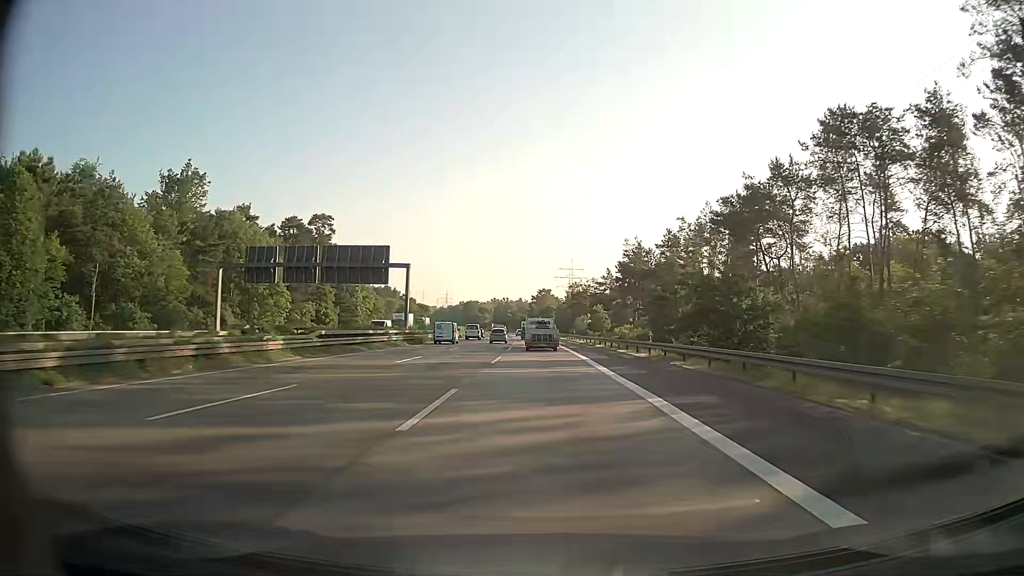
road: motorway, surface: asphalt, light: Day
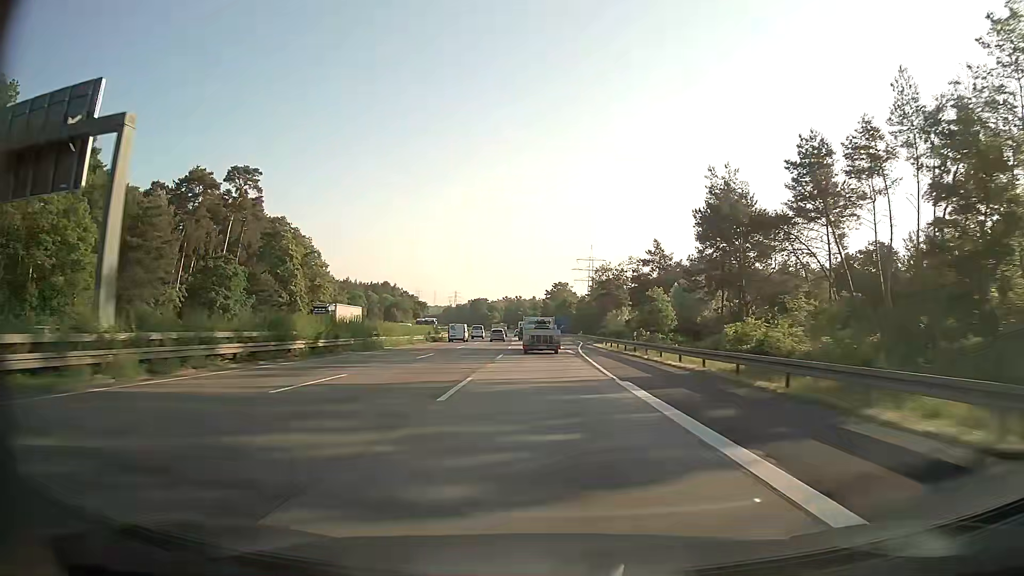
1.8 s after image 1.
(-0.2, +48.3) m; -1°
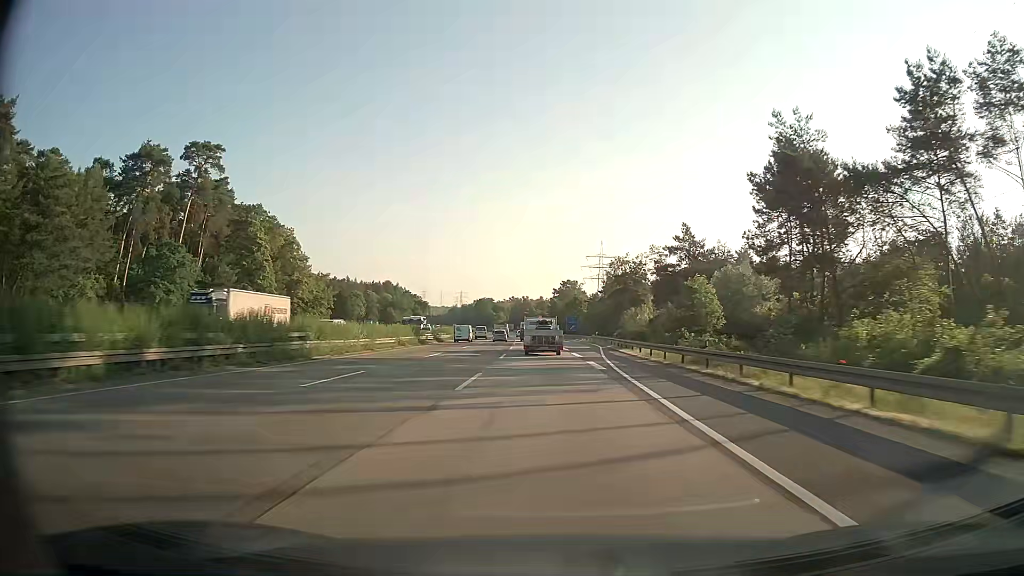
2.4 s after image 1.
(-0.1, +16.2) m; -1°
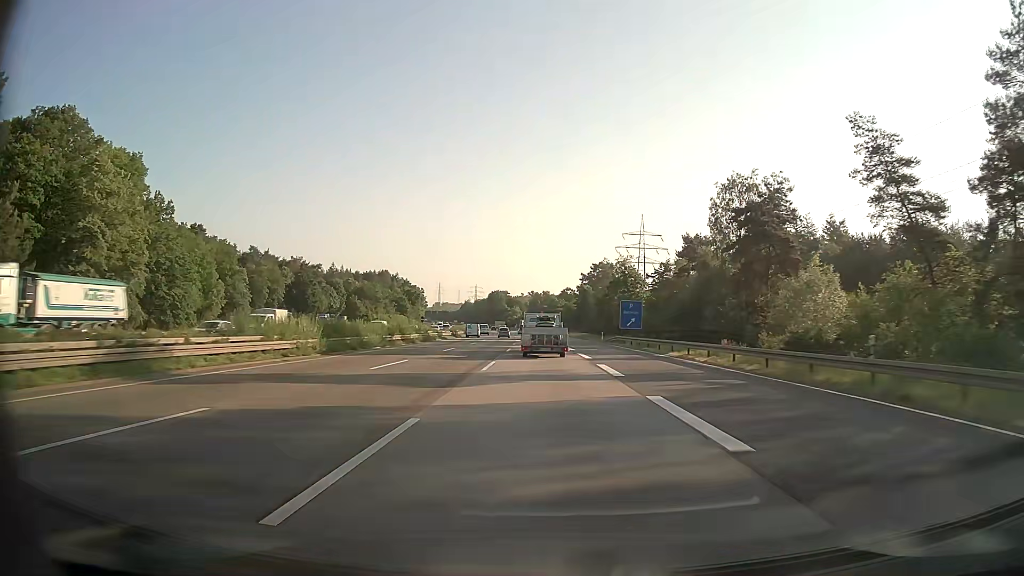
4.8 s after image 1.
(-1.0, +64.3) m; -2°
(0, +10) (0, +20) (0, +30) (-1, +40) (-1, +50) (-1, +60) (-2, +70) (-2, +80) (-3, +90) (-4, +100) m
